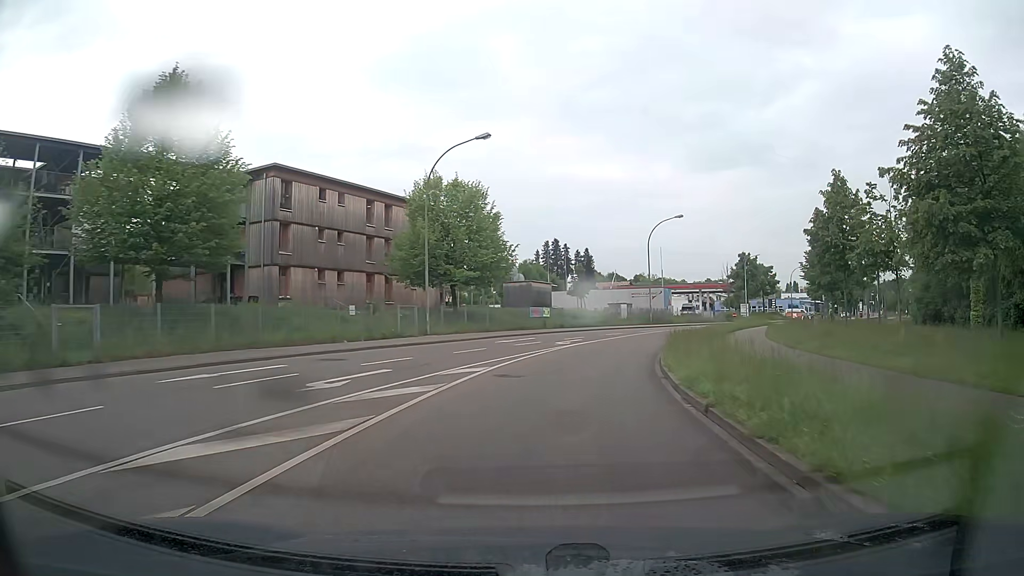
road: tertiary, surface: asphalt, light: Day
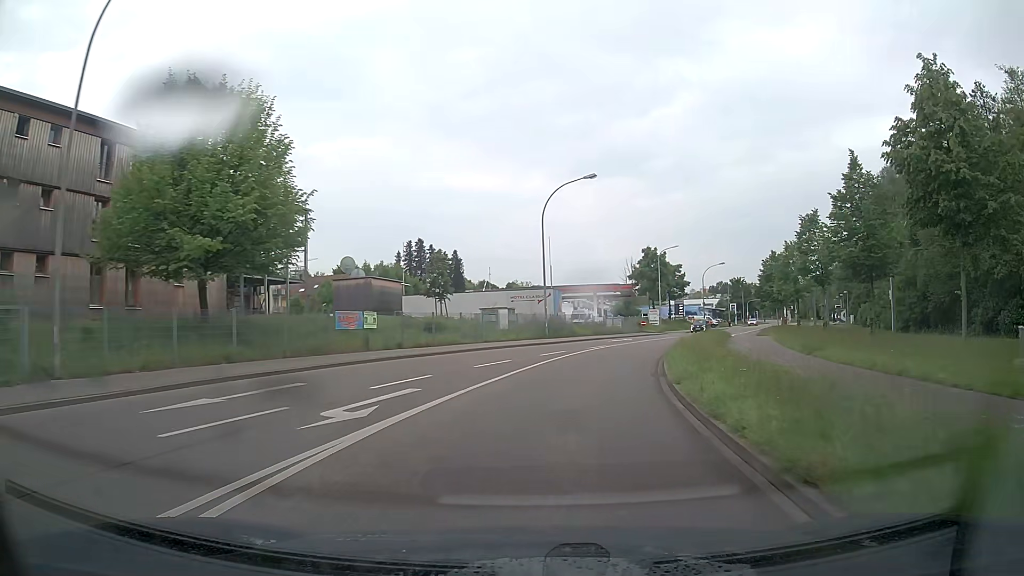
(+1.9, +21.1) m; +11°
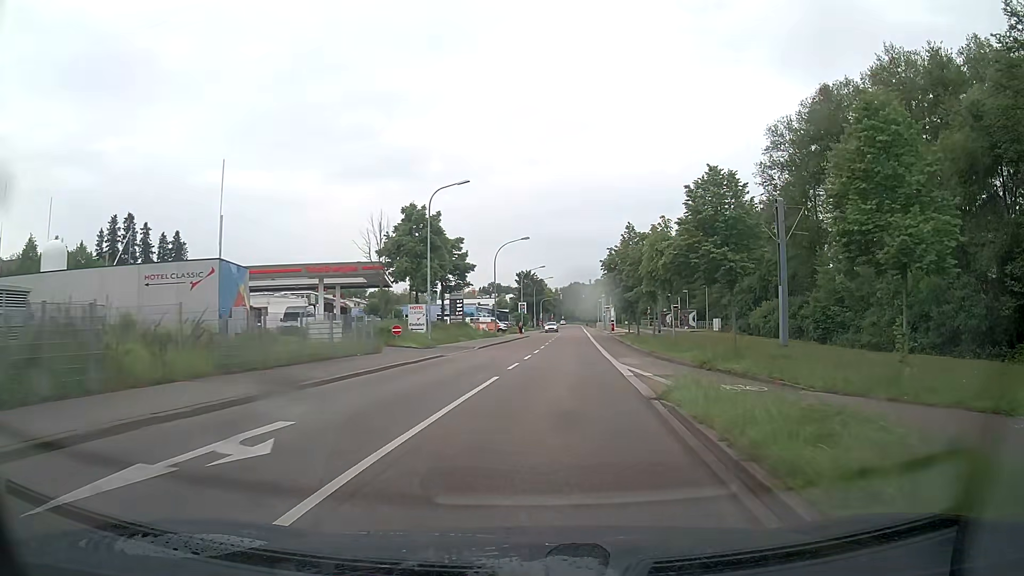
(+6.2, +34.7) m; +20°
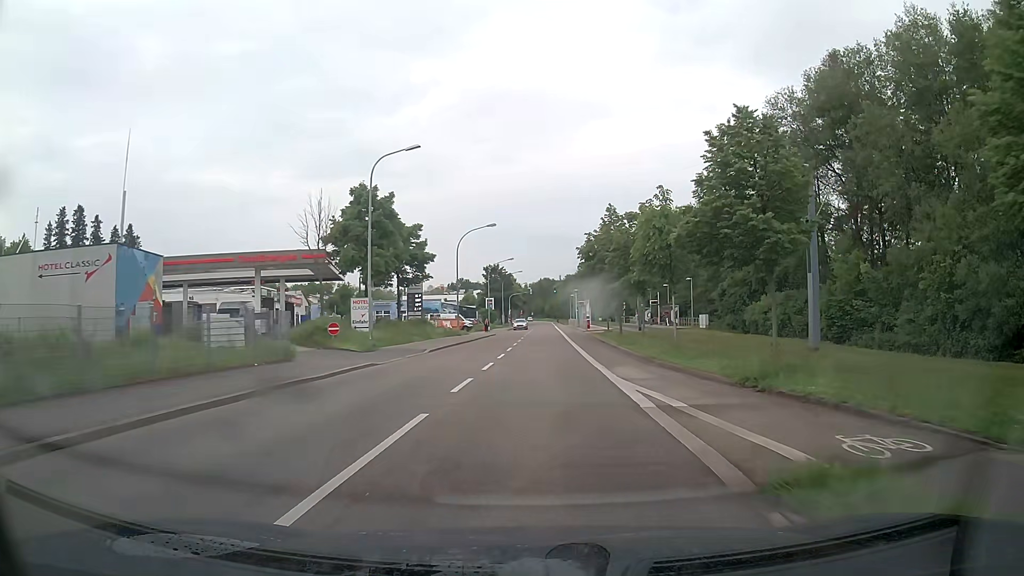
(+0.2, +7.1) m; +3°
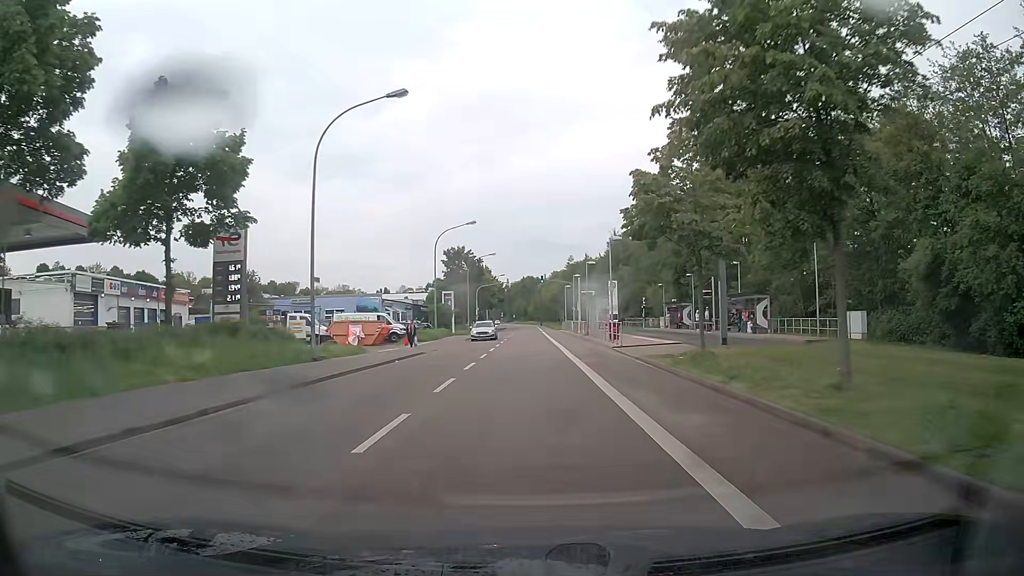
(+0.6, +35.9) m; +1°
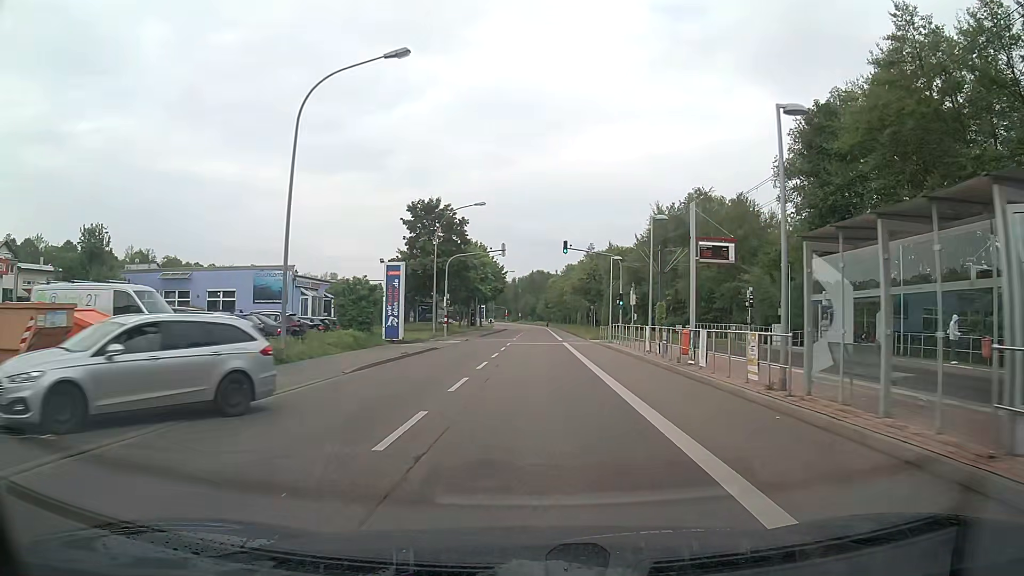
(+0.1, +36.0) m; 0°
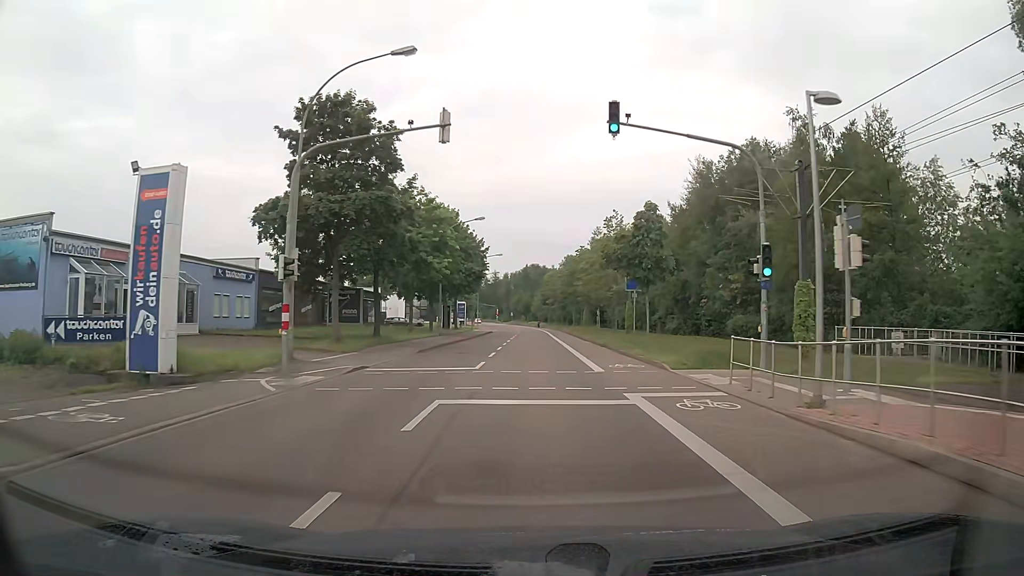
(+0.1, +29.0) m; 0°
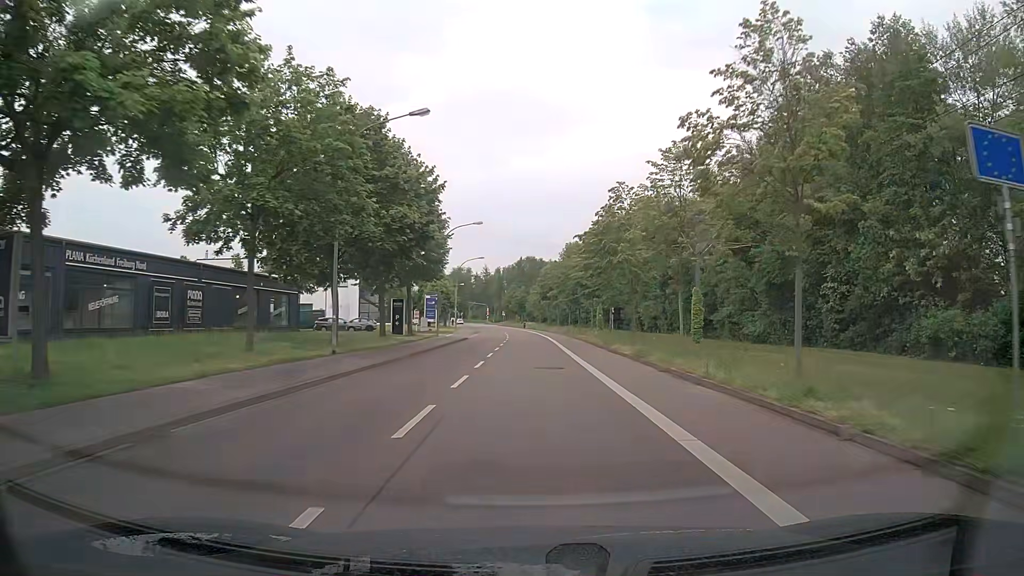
(+0.1, +28.7) m; 0°
(0, +10) (0, +20) (0, +30) (0, +40) (0, +50) (0, +60) (0, +70) (-1, +80) (-1, +90) (-2, +100) m
